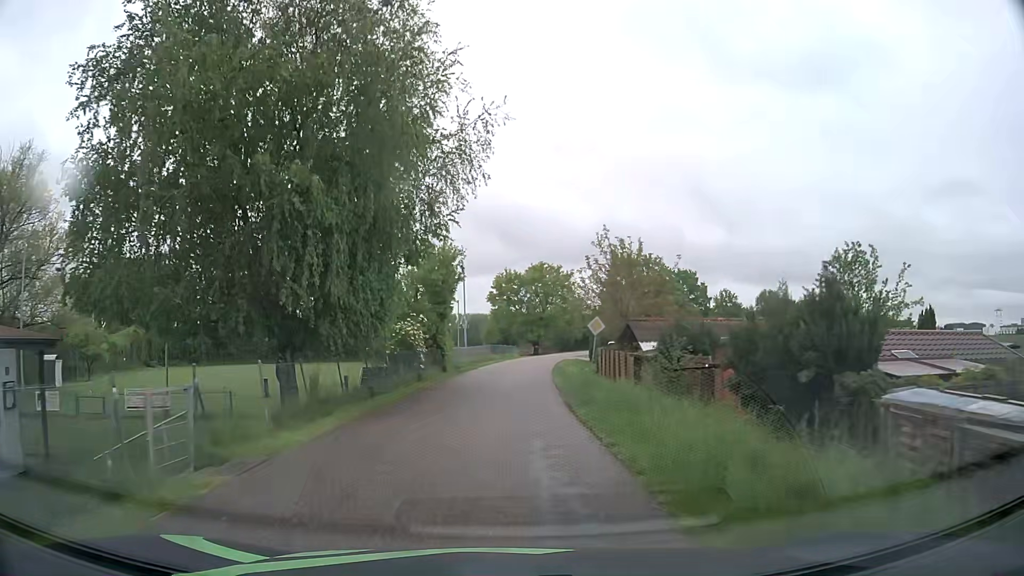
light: Day
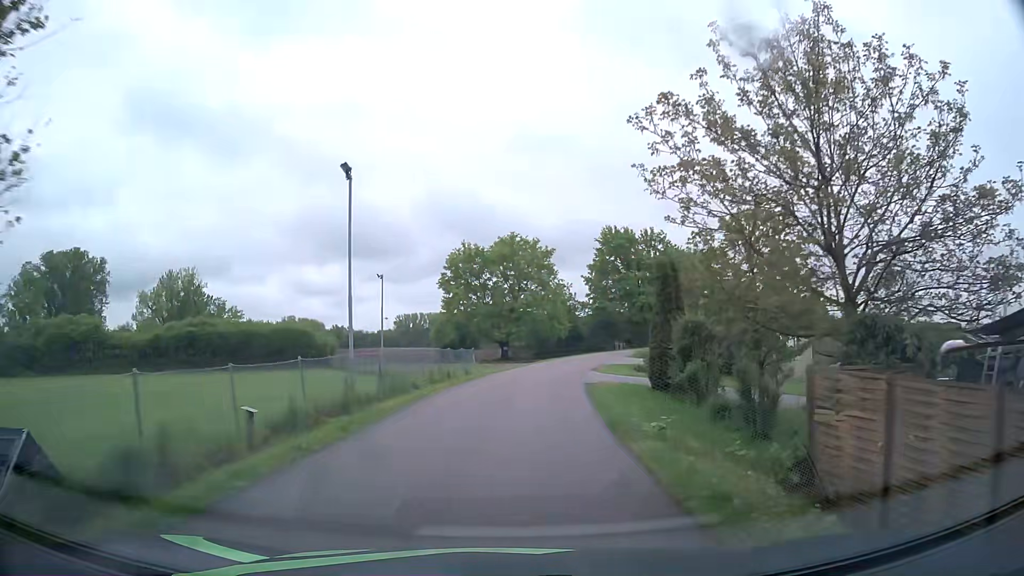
(+0.5, +29.5) m; +3°
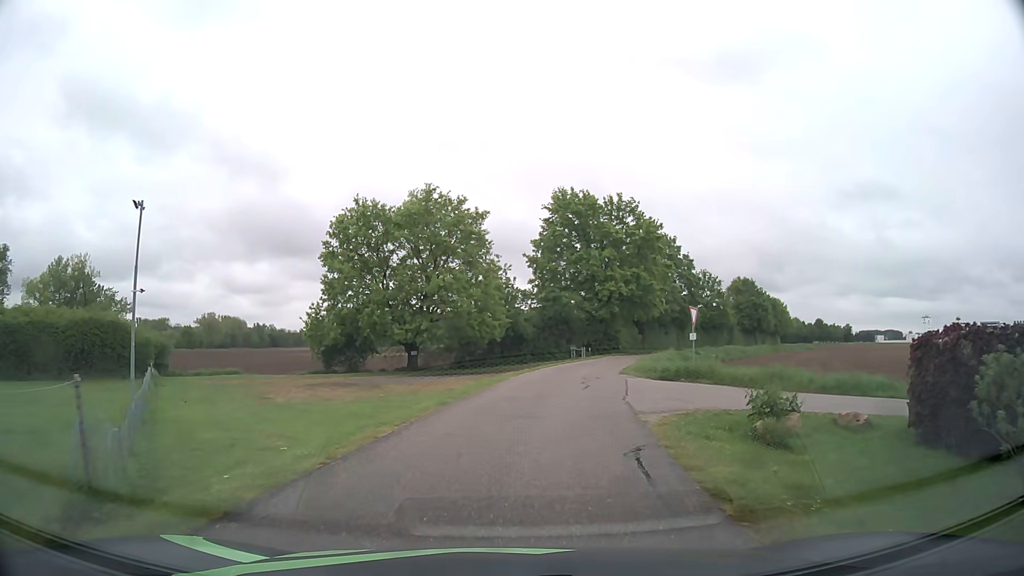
(+1.3, +25.5) m; +6°
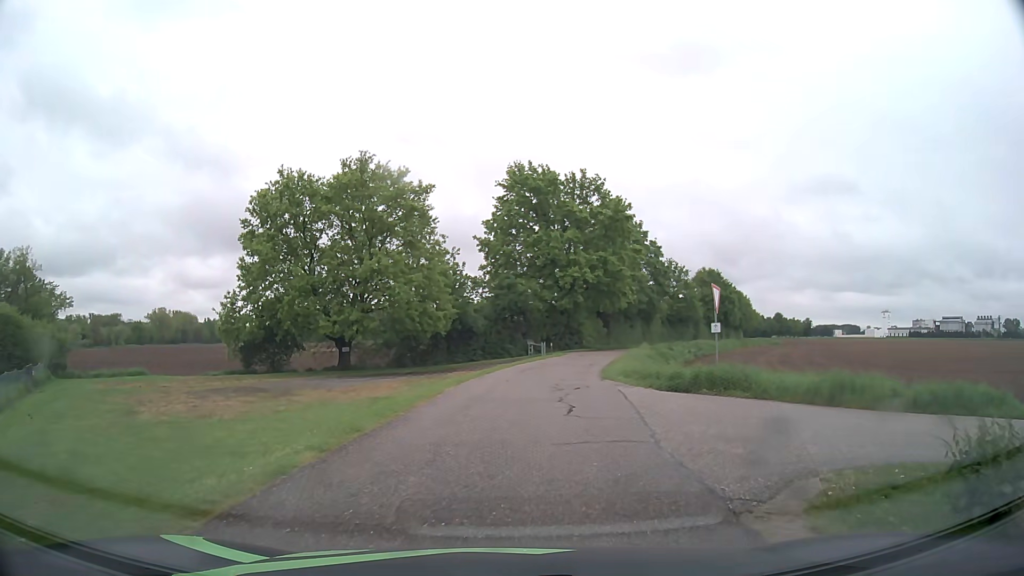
(+0.2, +8.0) m; +4°
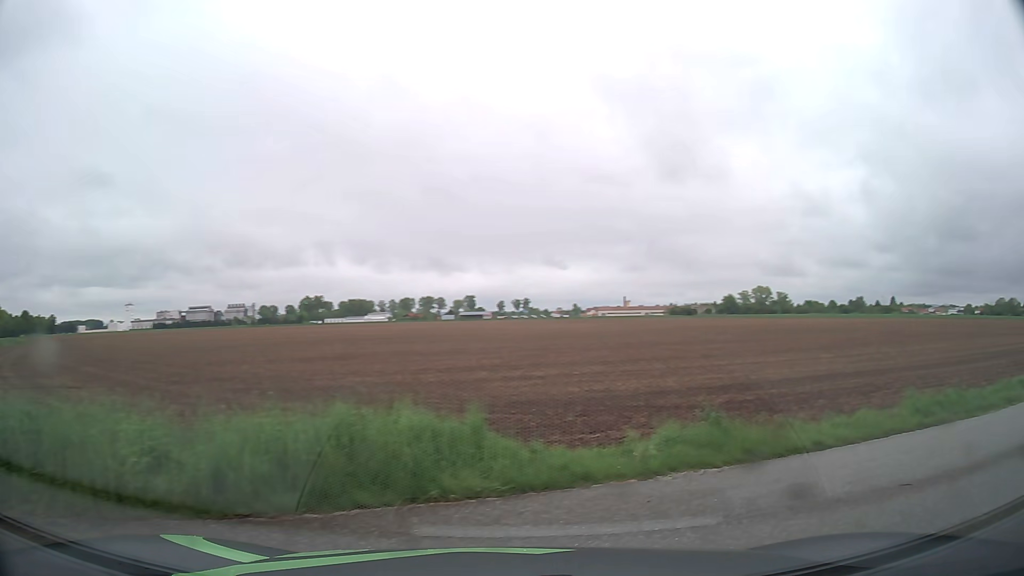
(+4.0, +10.0) m; +64°
(+6, +7) (+15, +11) (+25, +15) (+34, +18) (+43, +22) (+53, +26) (+62, +29) (+71, +33) (+80, +37) (+90, +41) m
